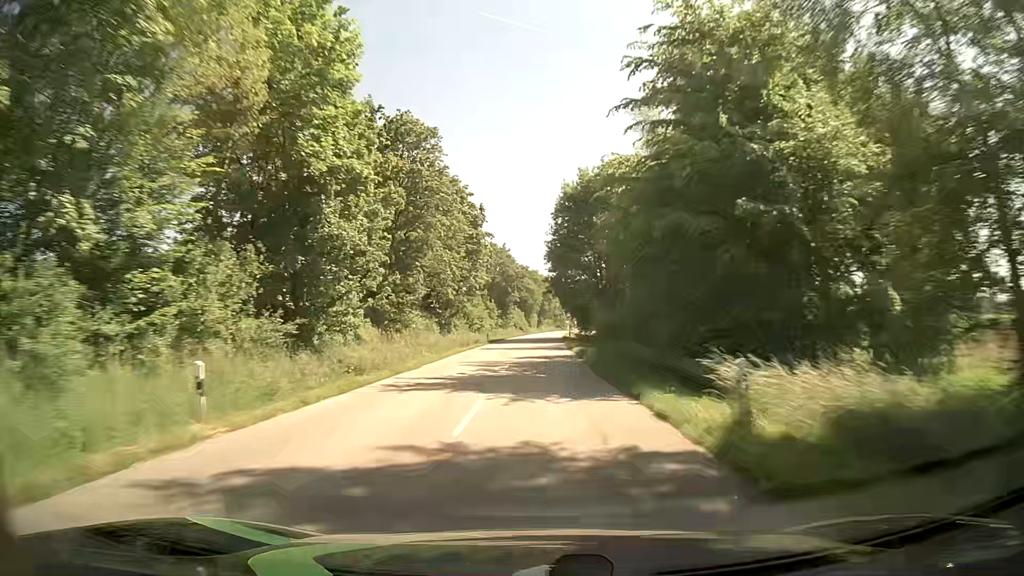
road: secondary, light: Day
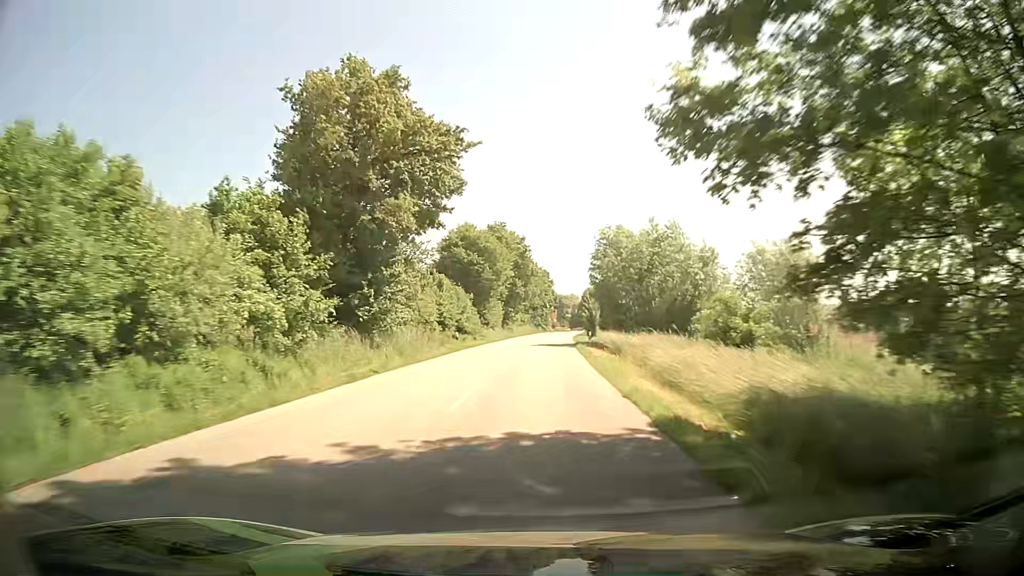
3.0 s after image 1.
(+1.1, +69.6) m; +2°
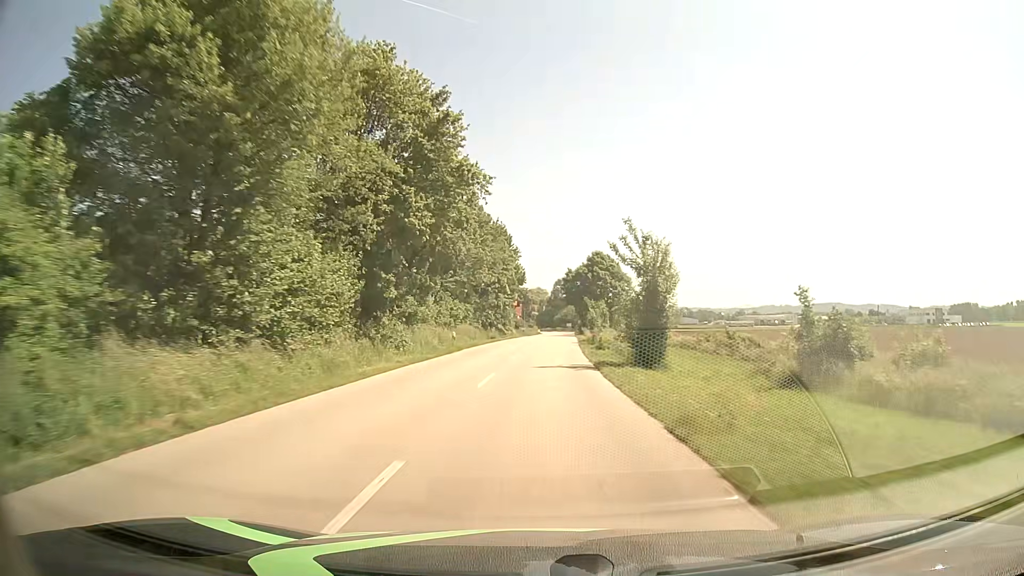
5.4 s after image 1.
(+1.3, +55.4) m; +3°
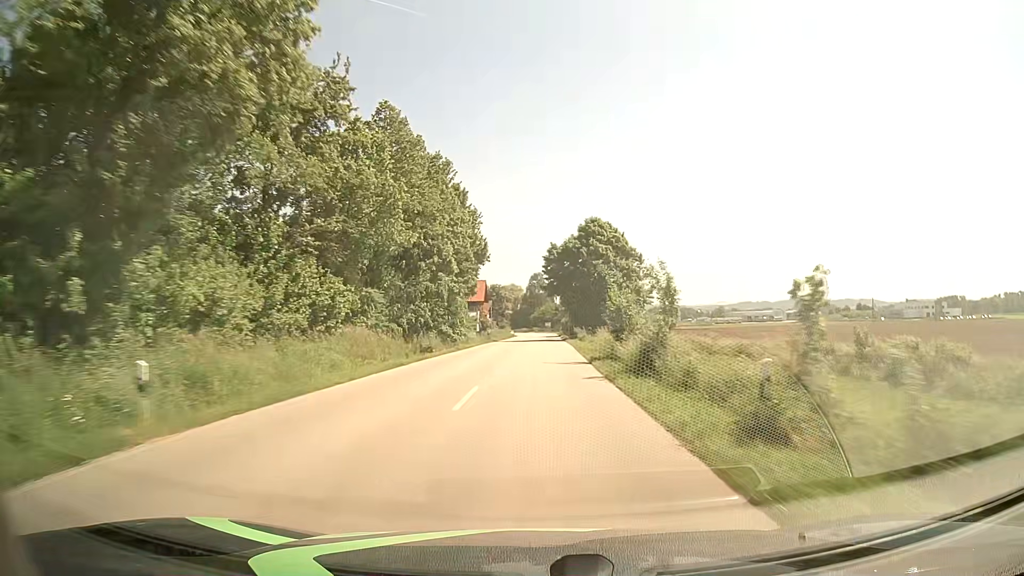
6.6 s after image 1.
(+0.5, +27.5) m; +2°
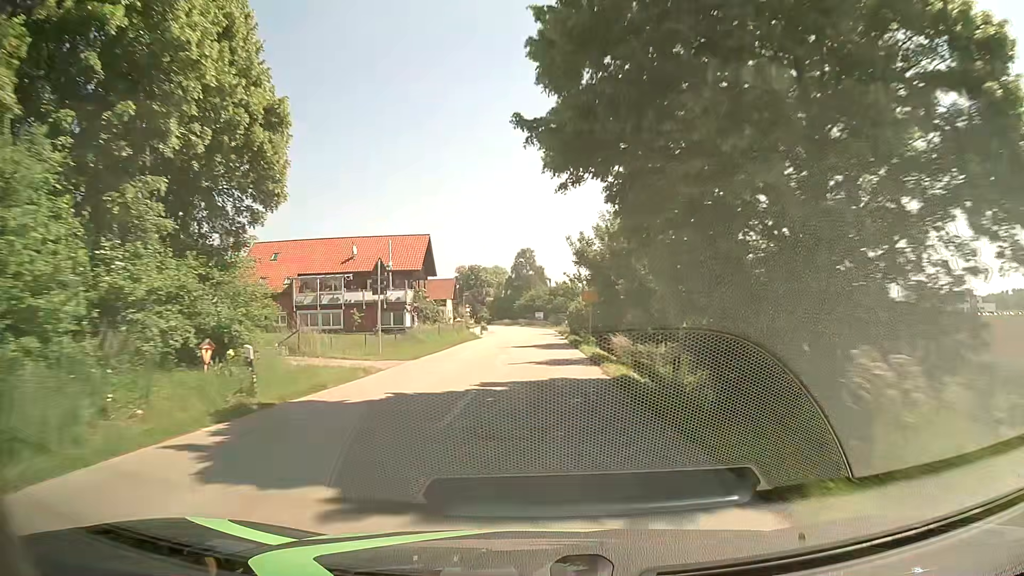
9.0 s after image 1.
(+0.7, +49.2) m; +1°
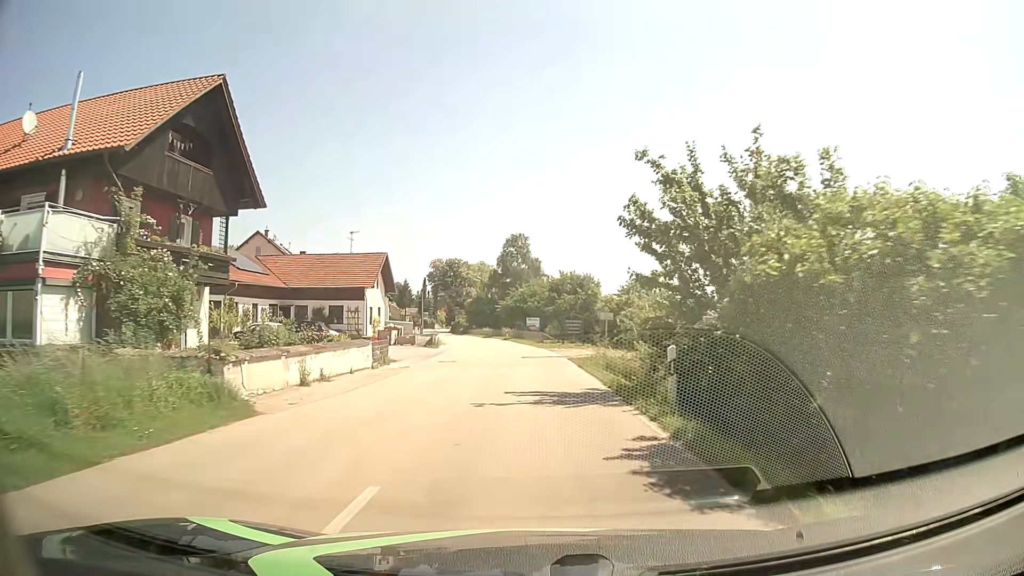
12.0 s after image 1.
(+0.2, +41.6) m; 0°
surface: asphalt
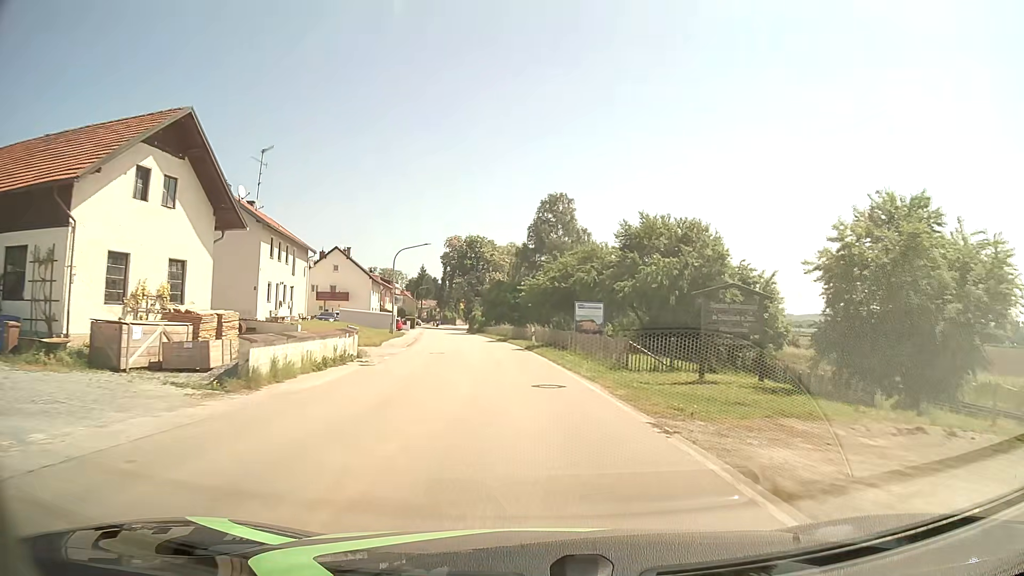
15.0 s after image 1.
(-0.6, +38.1) m; -3°
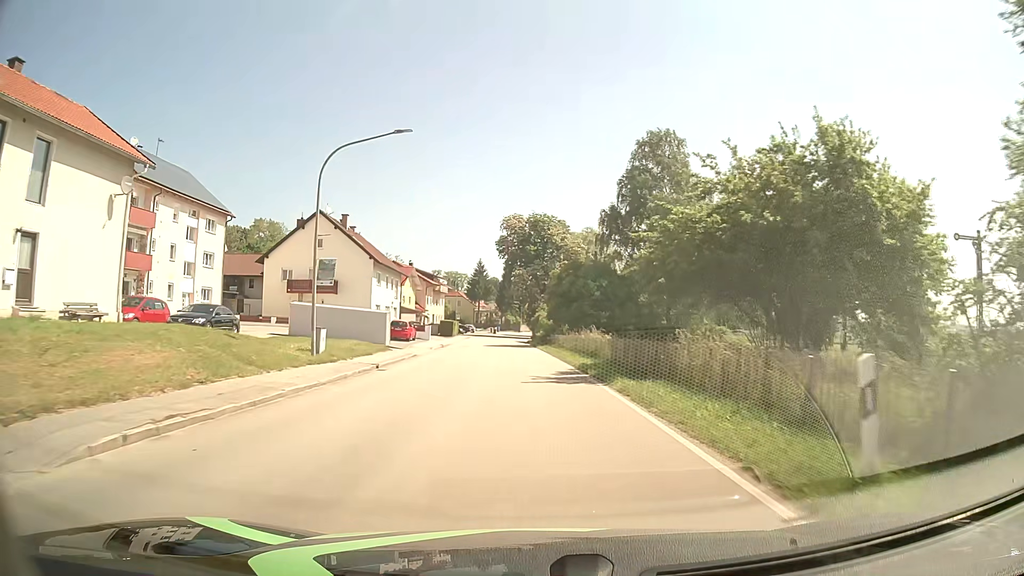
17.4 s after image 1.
(-1.9, +32.8) m; -6°
(0, +10) (0, +20) (0, +30) (-1, +40) (-1, +50) (-2, +60) (-2, +70) (-2, +80) (-2, +90) (-2, +100) m
